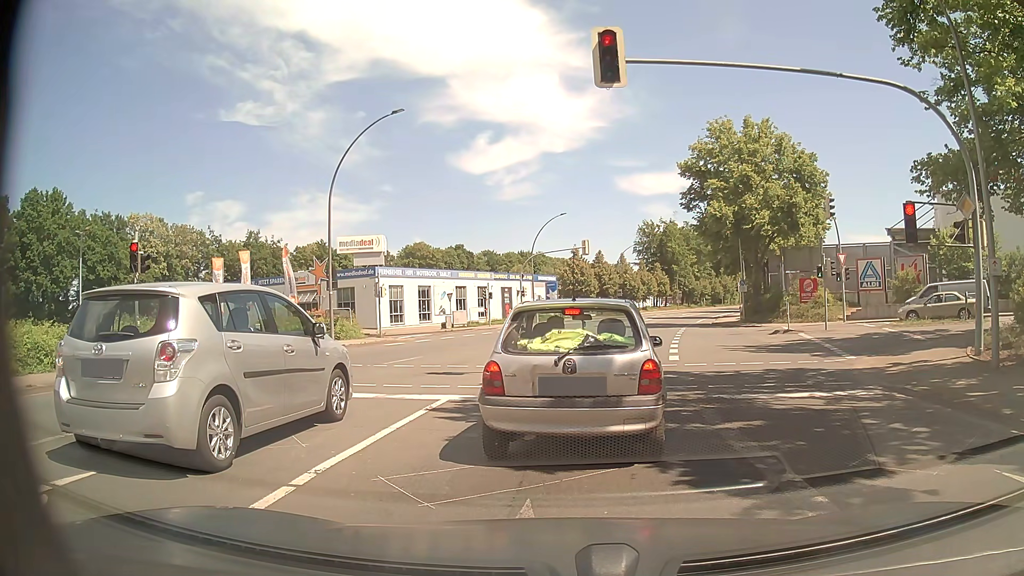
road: primary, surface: asphalt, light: Day
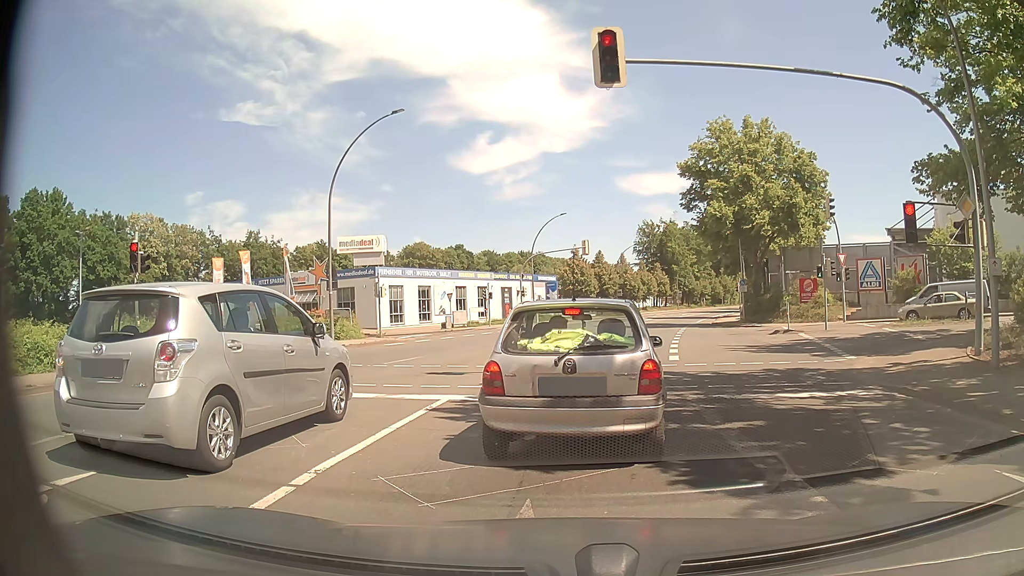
(0.0, 0.0) m; 0°
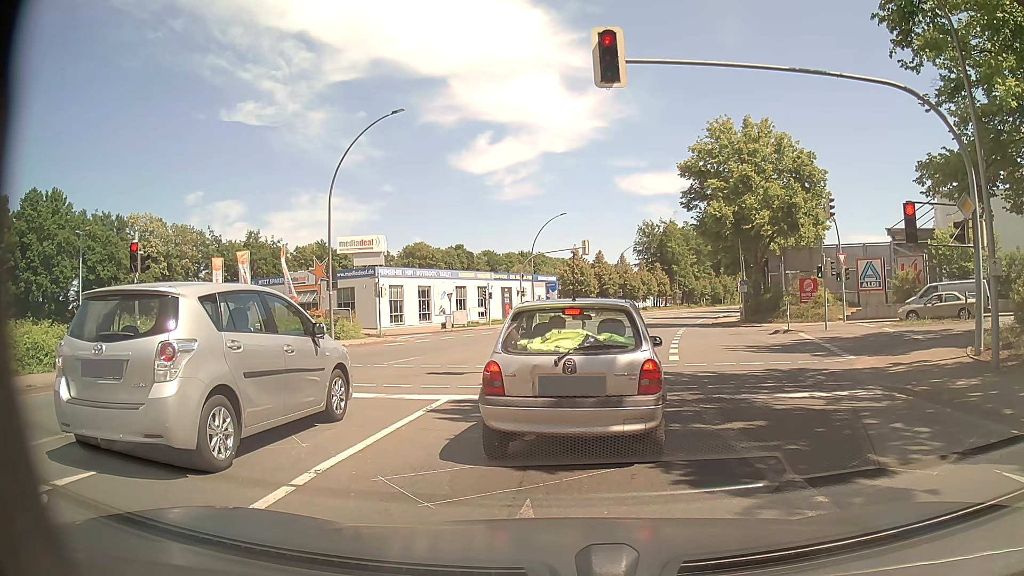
(0.0, 0.0) m; 0°
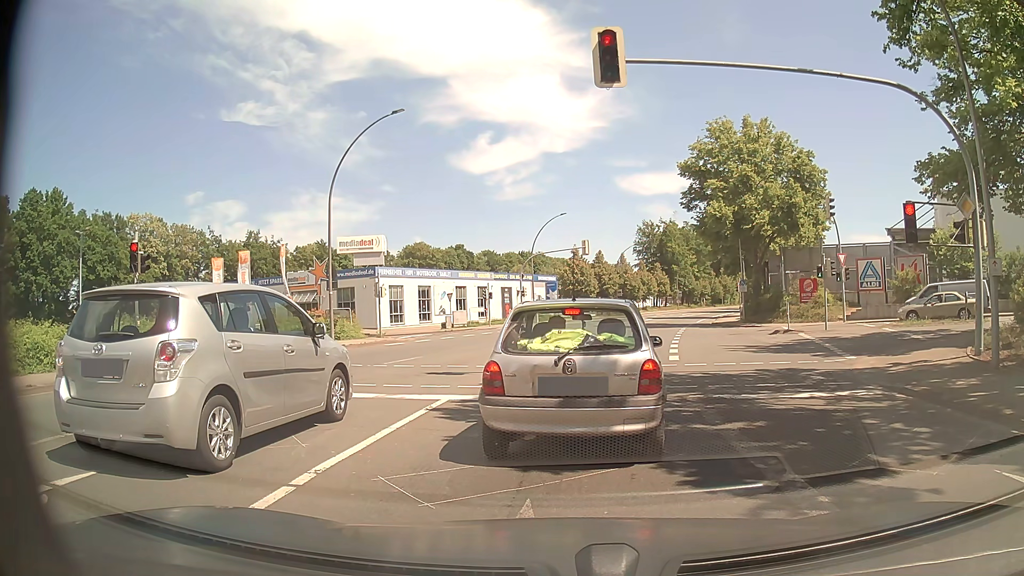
(0.0, 0.0) m; 0°
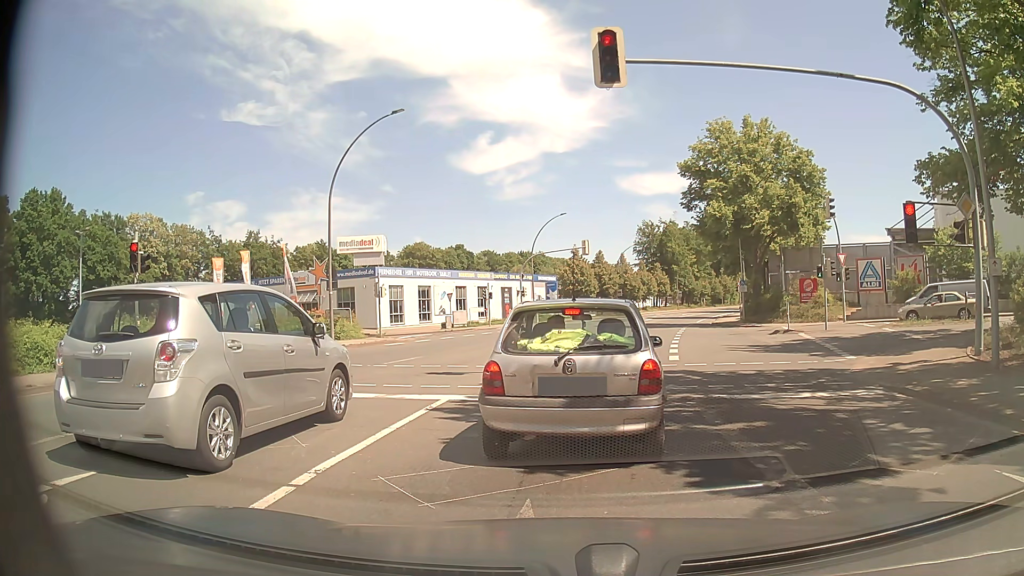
(0.0, 0.0) m; 0°
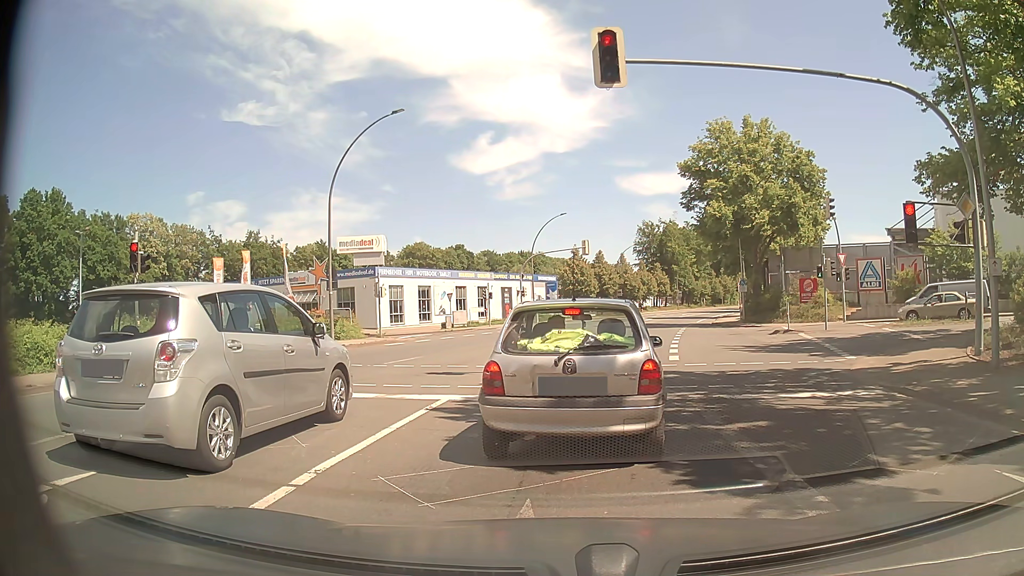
(0.0, 0.0) m; 0°
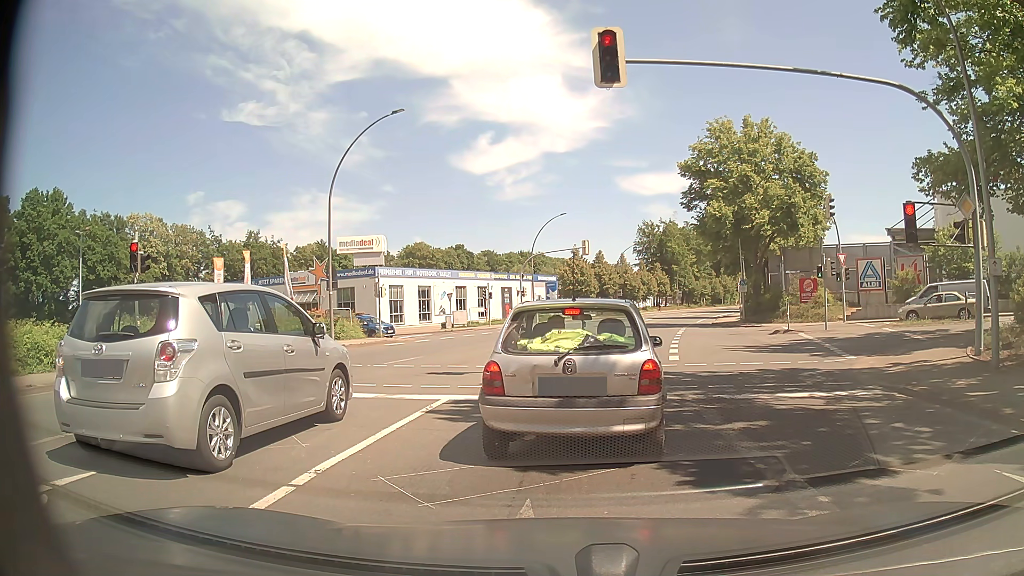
(0.0, 0.0) m; 0°
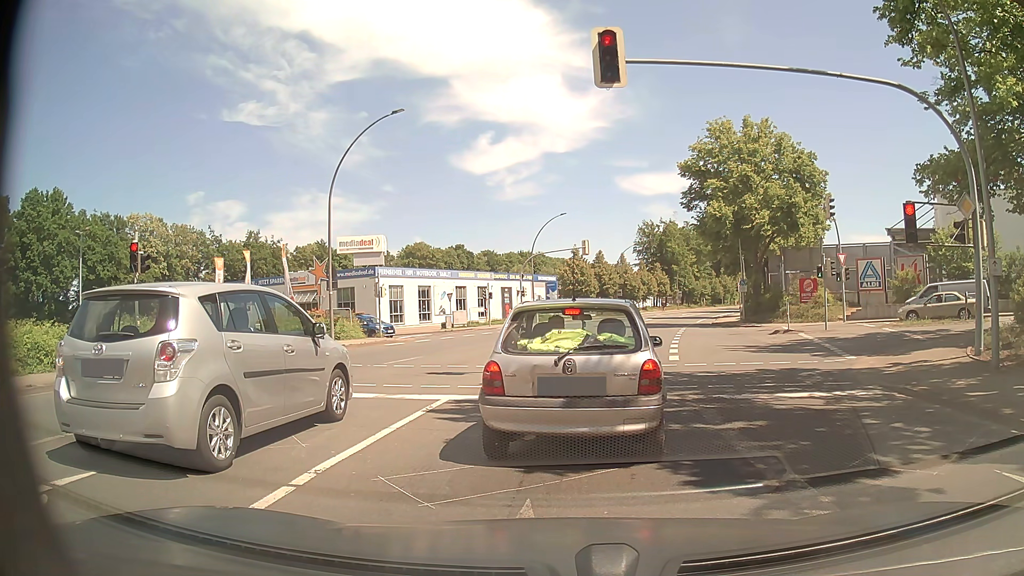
(0.0, 0.0) m; 0°
(+1, +10) (+3, +20) (+5, +29) (+8, +39) (+11, +49) (+14, +58) (+18, +68) (+21, +77) (+25, +86) (+29, +95) m
